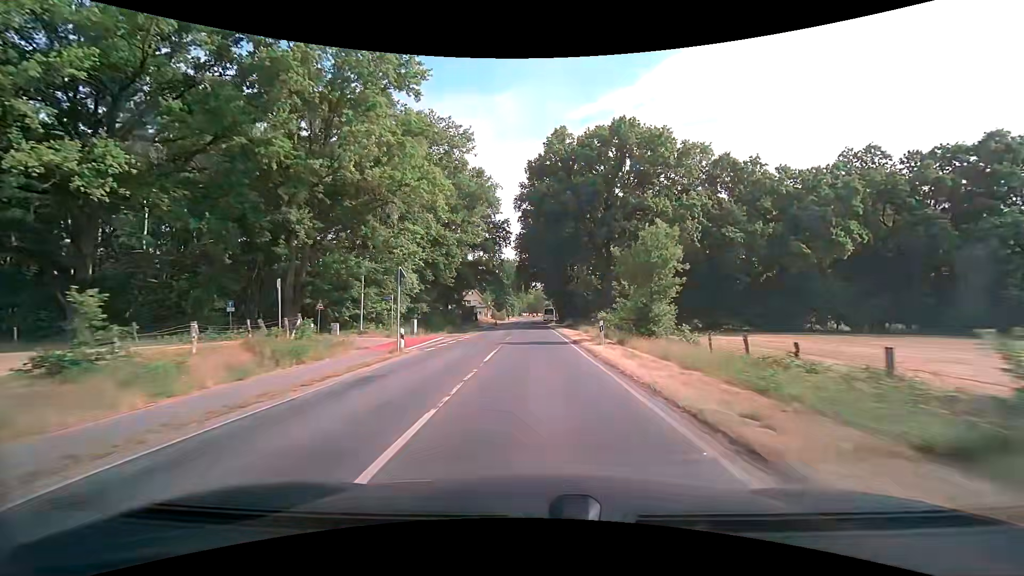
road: secondary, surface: asphalt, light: Day
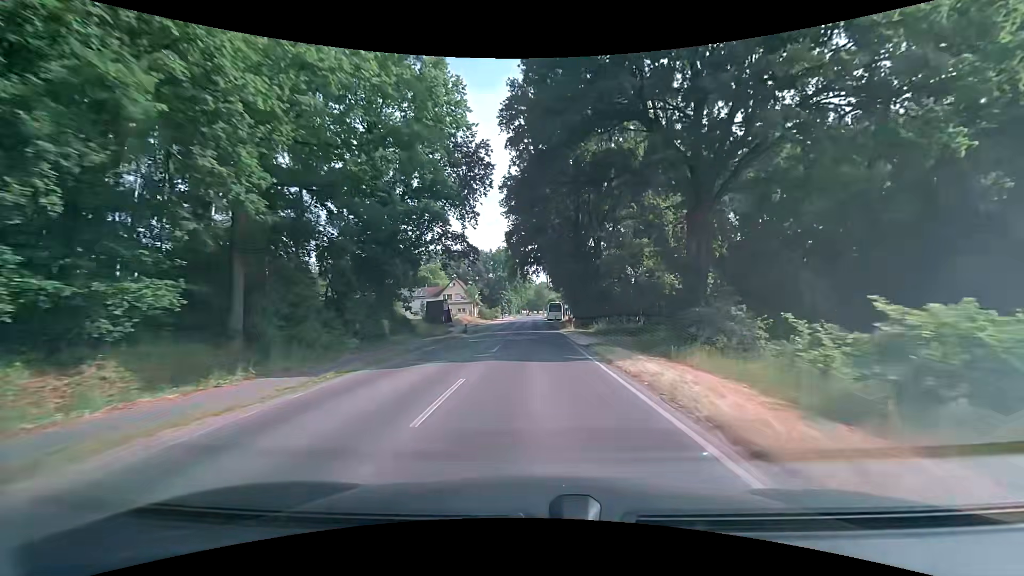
(+0.4, +32.9) m; 0°
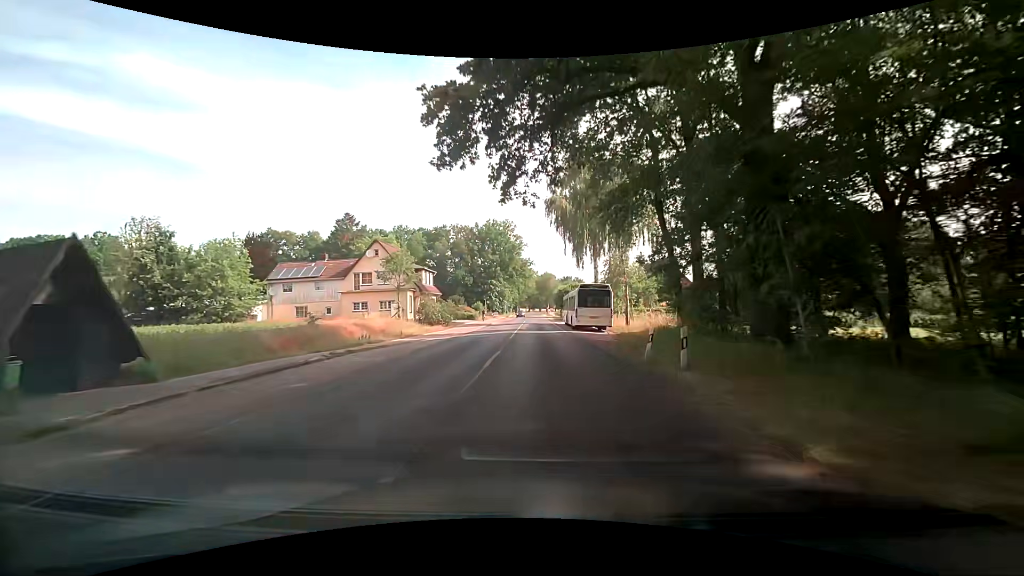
(-0.1, +54.1) m; 0°
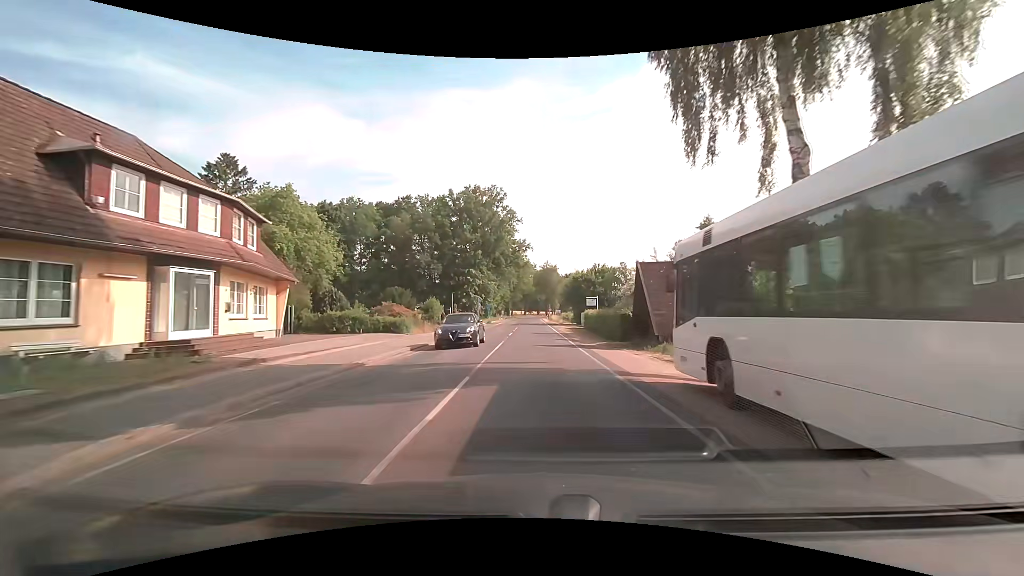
(+0.1, +41.8) m; +1°
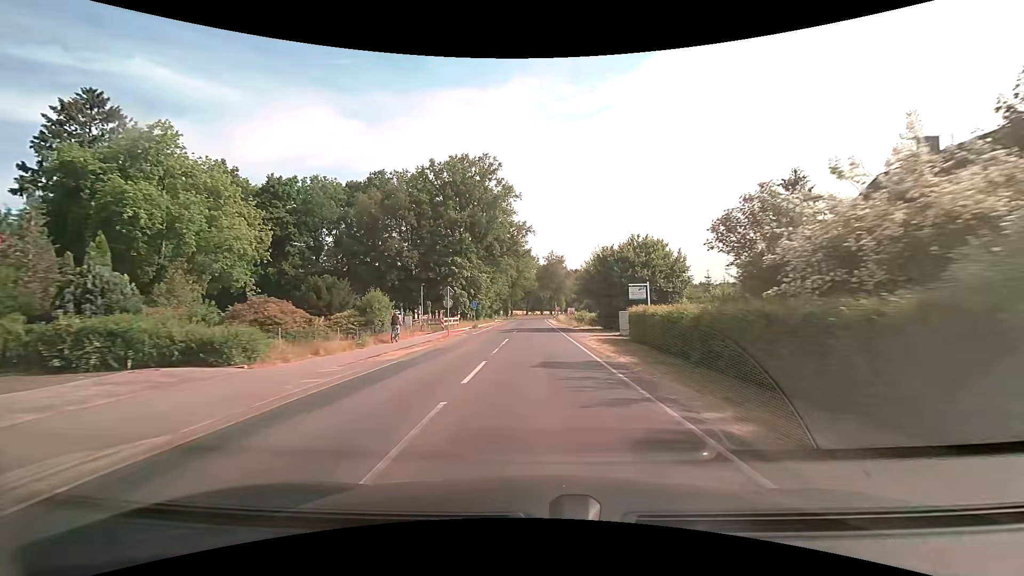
(-0.1, +20.7) m; 0°
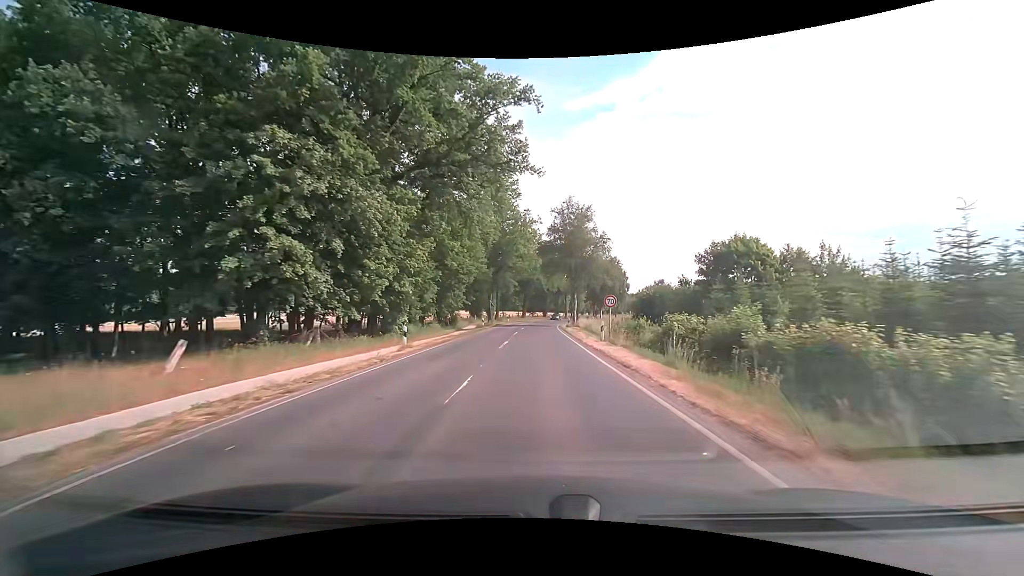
(-0.3, +51.6) m; 0°
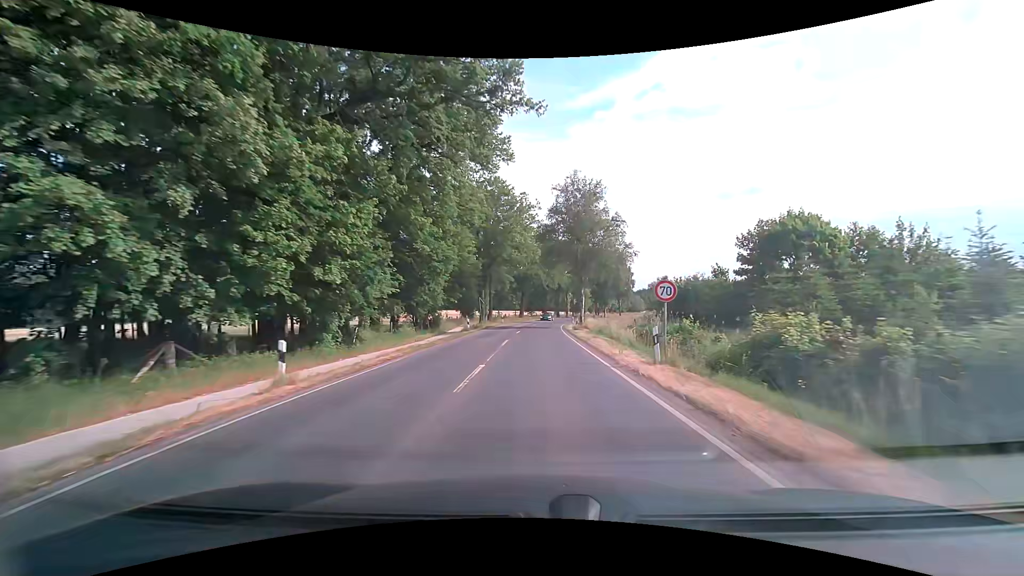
(0.0, +10.3) m; 0°
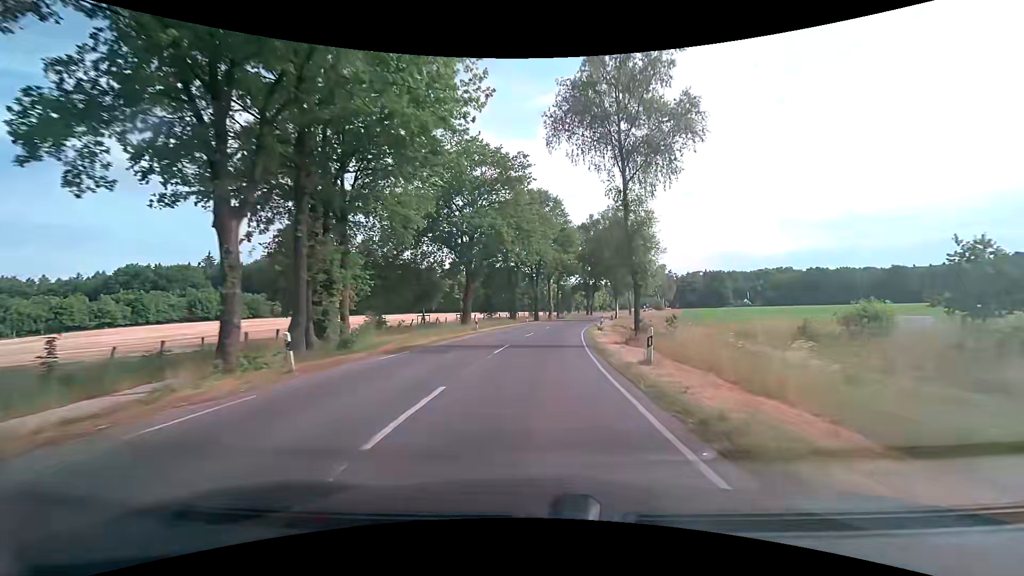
(+1.2, +51.2) m; +2°
(0, +10) (+1, +20) (+2, +30) (+3, +40) (+4, +50) (+6, +60) (+8, +69) (+11, +79) (+13, +89) (+16, +98) m
